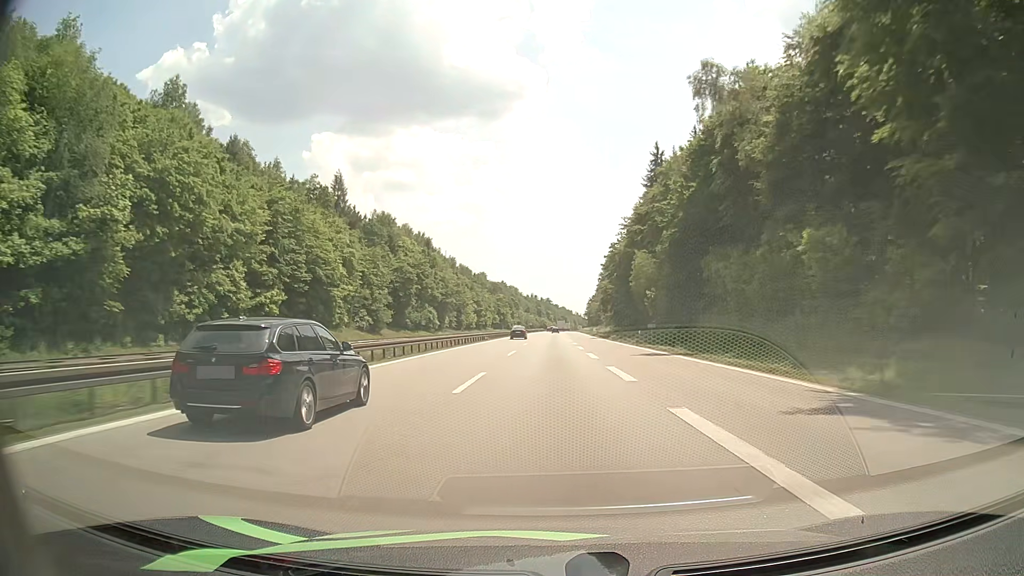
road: motorway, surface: asphalt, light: Day
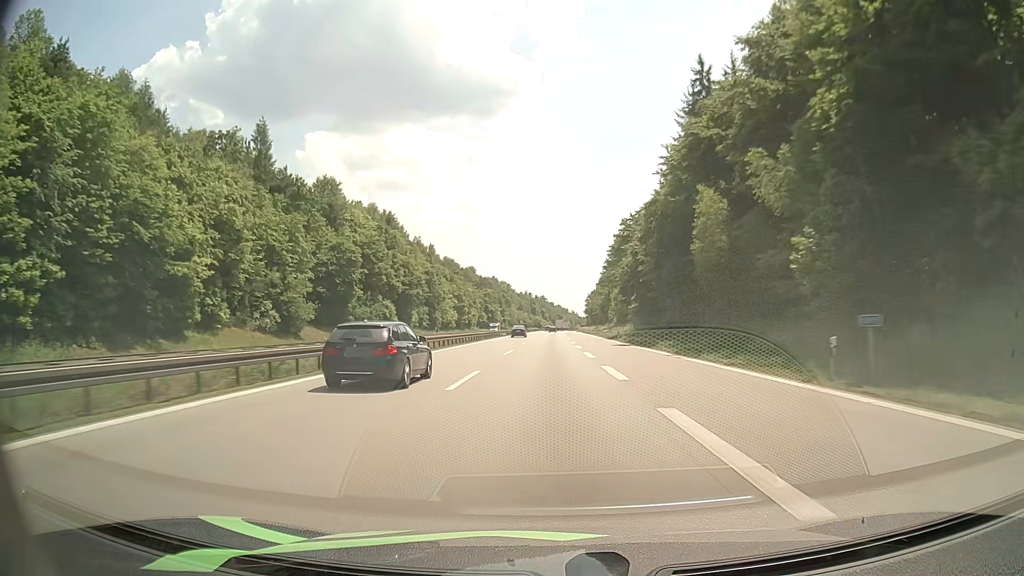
(+0.1, +36.0) m; +1°
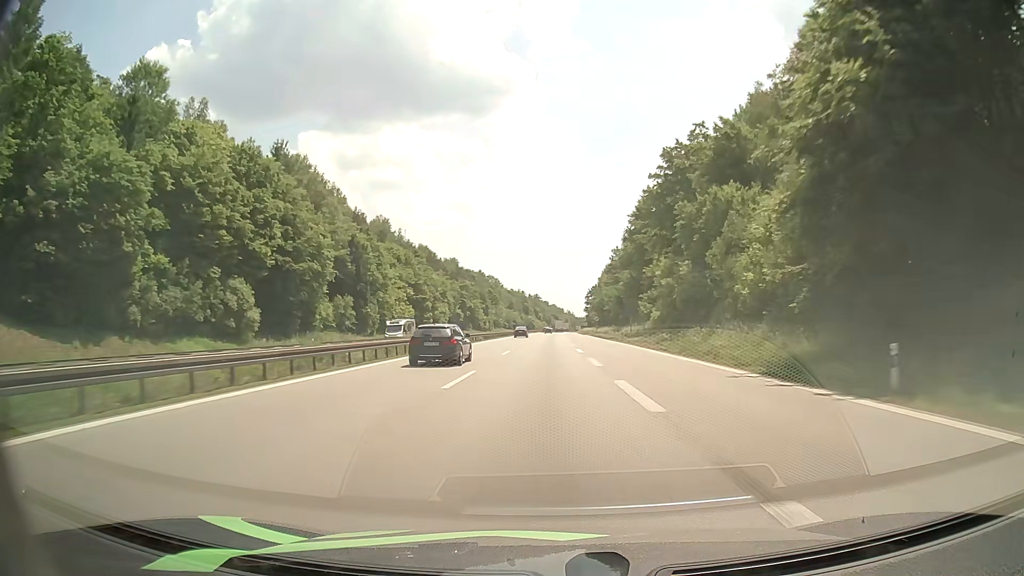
(+0.2, +54.1) m; 0°
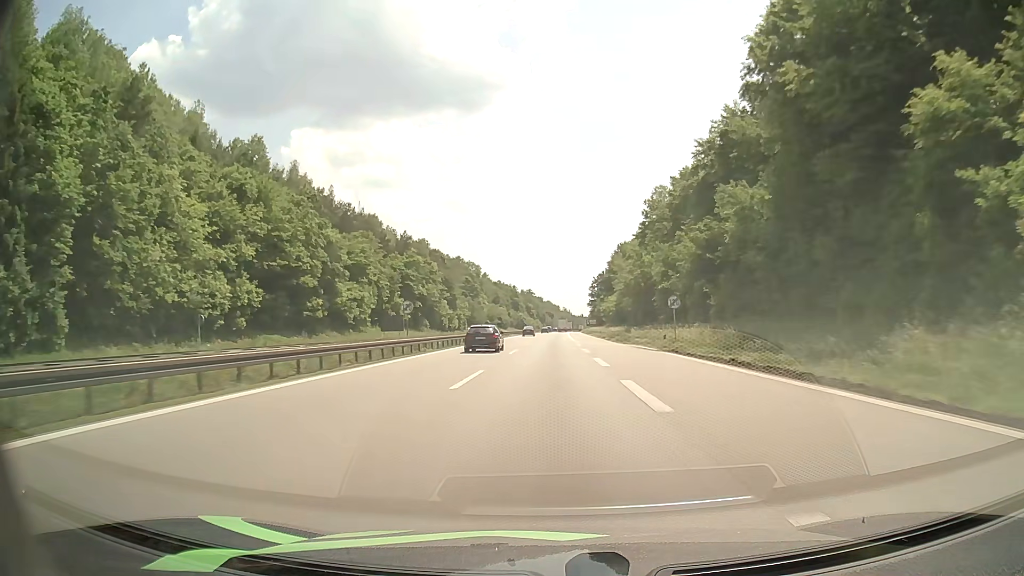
(+0.1, +72.2) m; 0°
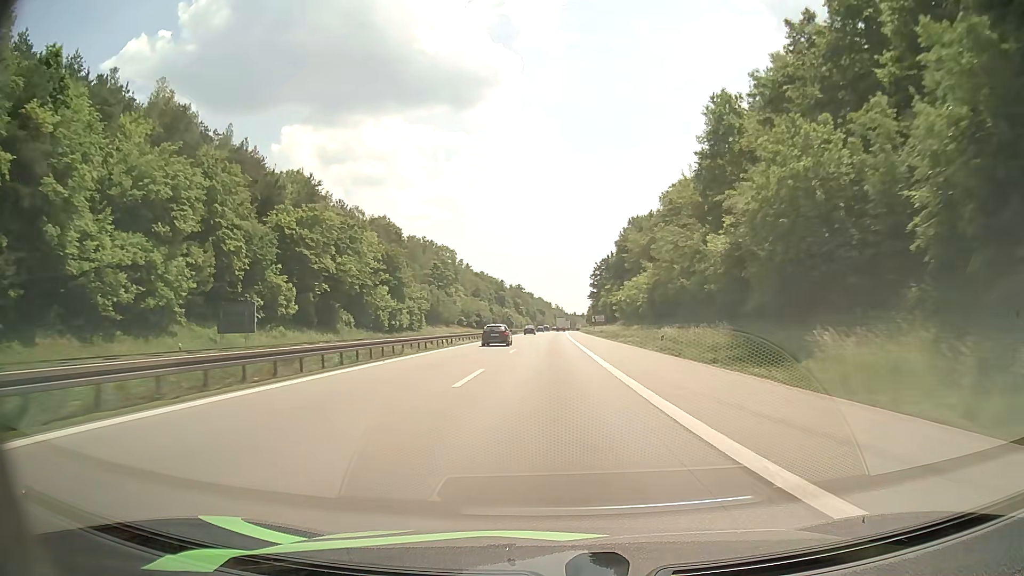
(+0.4, +53.8) m; +1°
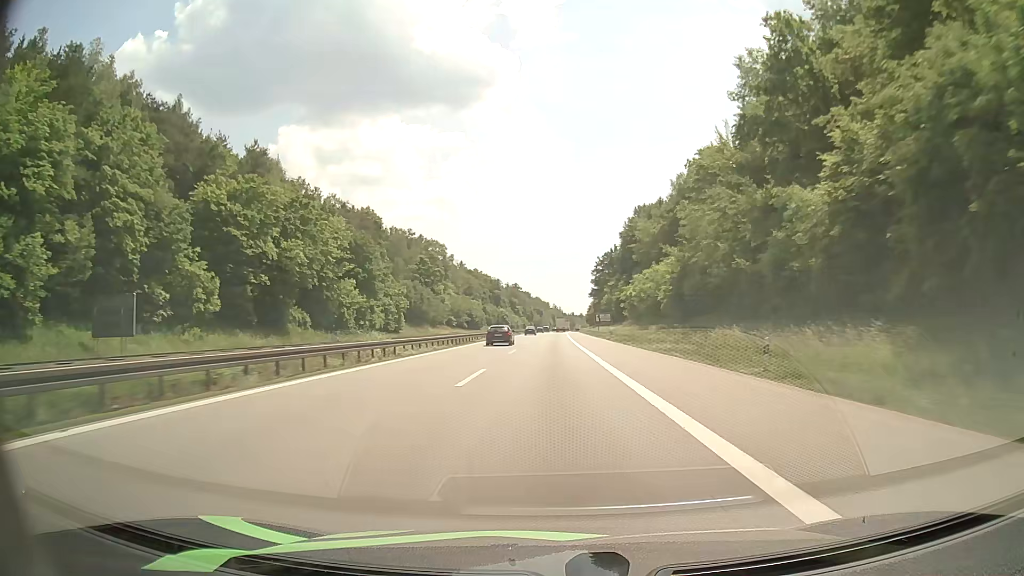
(0.0, +17.9) m; 0°
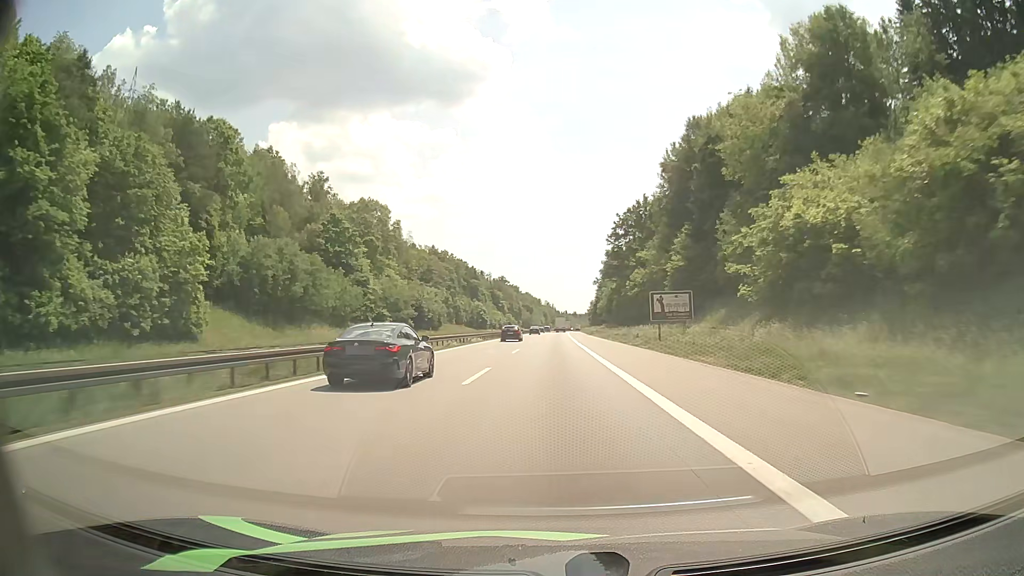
(+0.5, +71.2) m; +1°
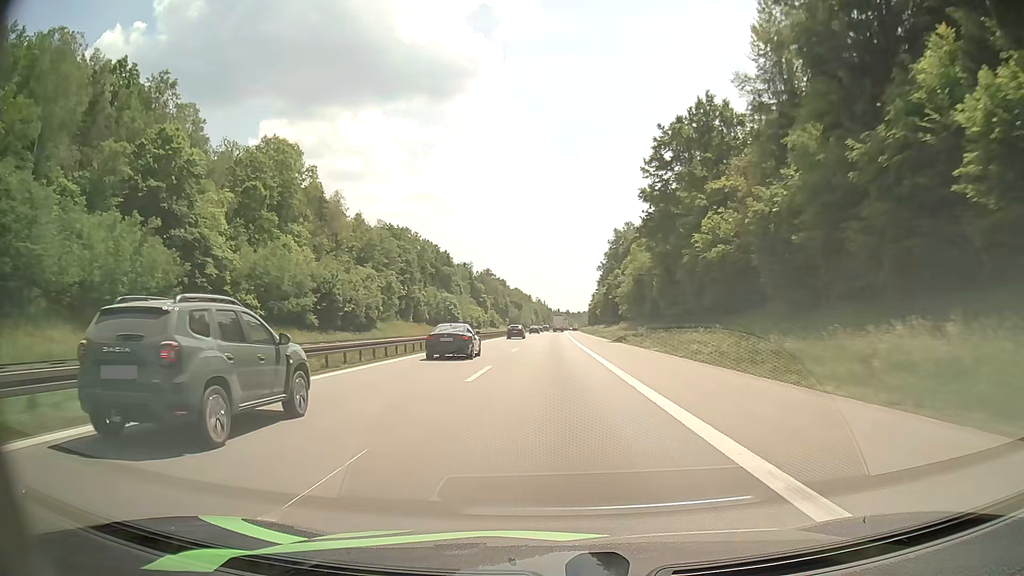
(+0.3, +53.2) m; +1°
(0, +10) (0, +20) (0, +30) (0, +40) (0, +50) (0, +60) (+1, +70) (+1, +80) (+1, +90) (+1, +100) m
